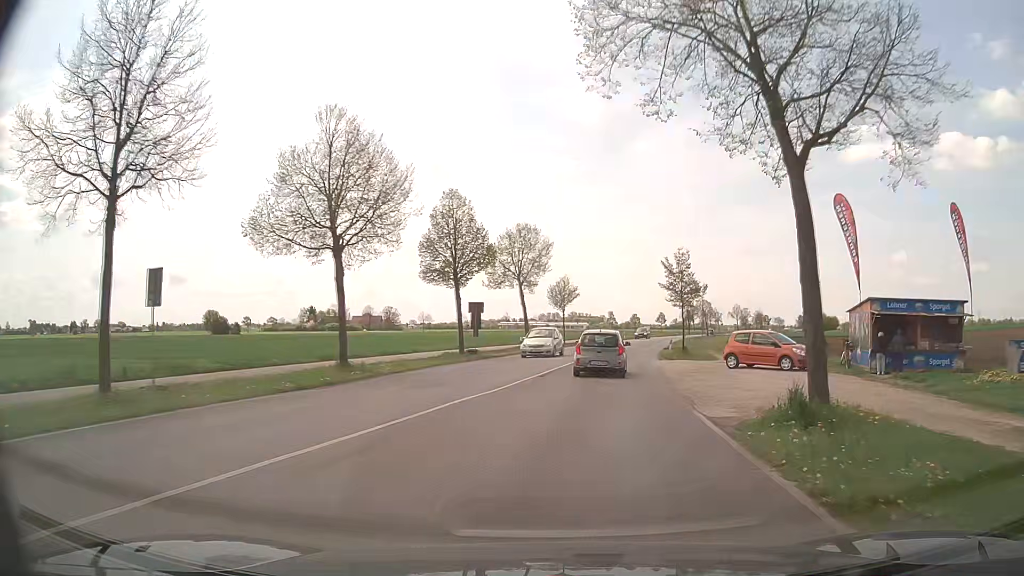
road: tertiary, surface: asphalt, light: Day
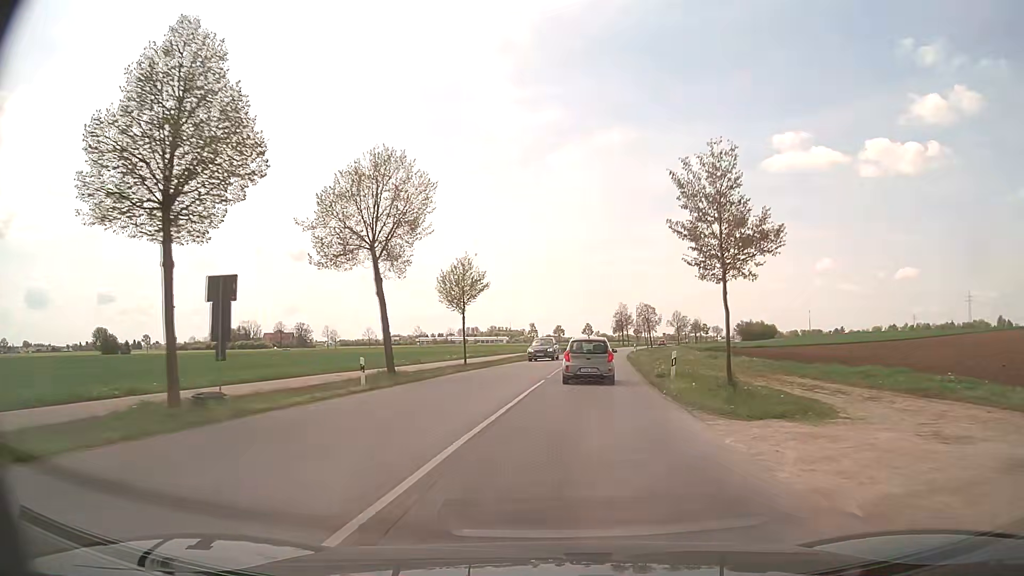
(+1.6, +23.5) m; +7°
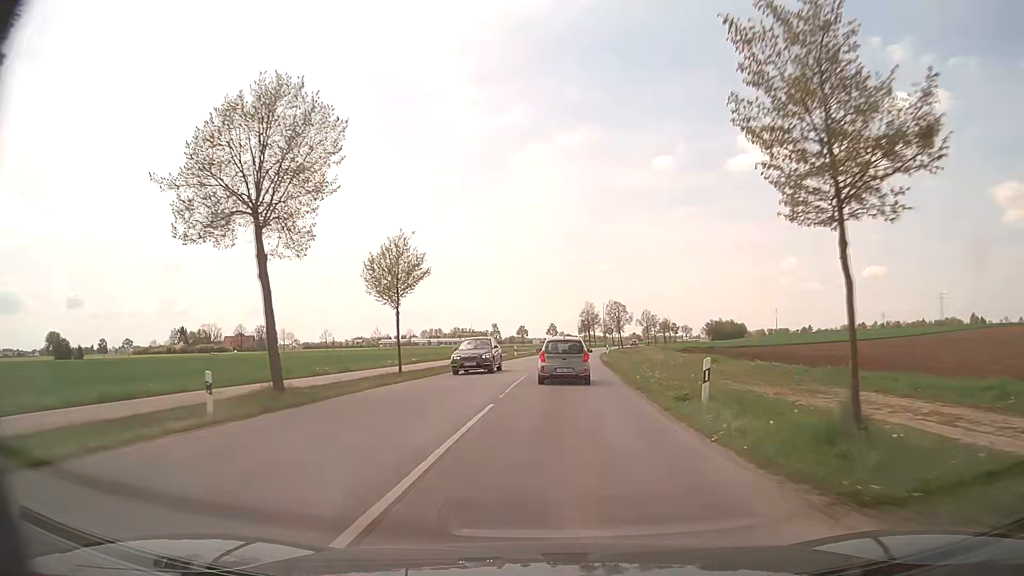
(+0.2, +8.5) m; +3°
(0, +10) (0, +20) (+1, +30) (+1, +40) (+2, +50) (+3, +60) (+3, +70) (+5, +80) (+6, +90) (+7, +100) m
